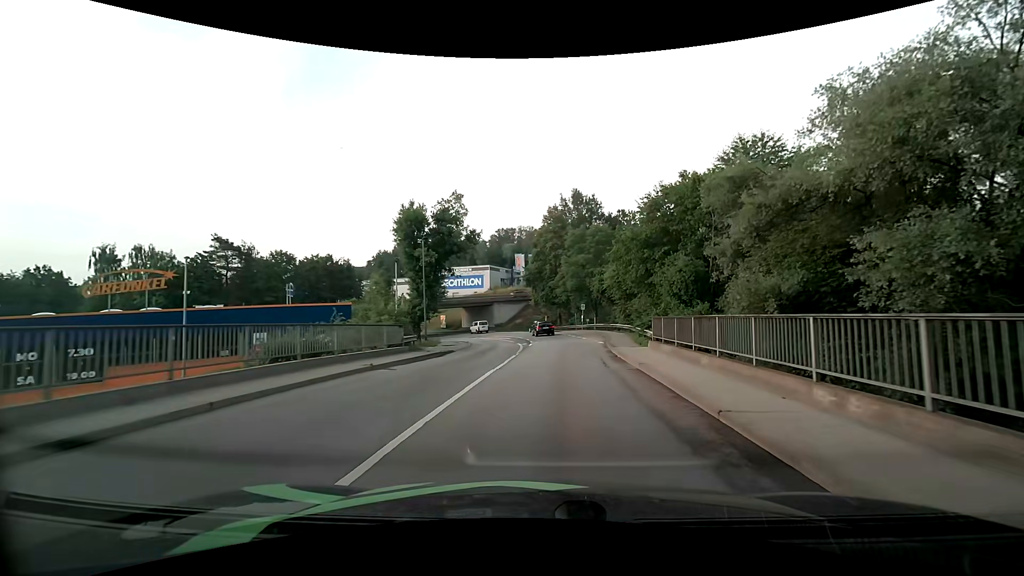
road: tertiary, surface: asphalt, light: Day
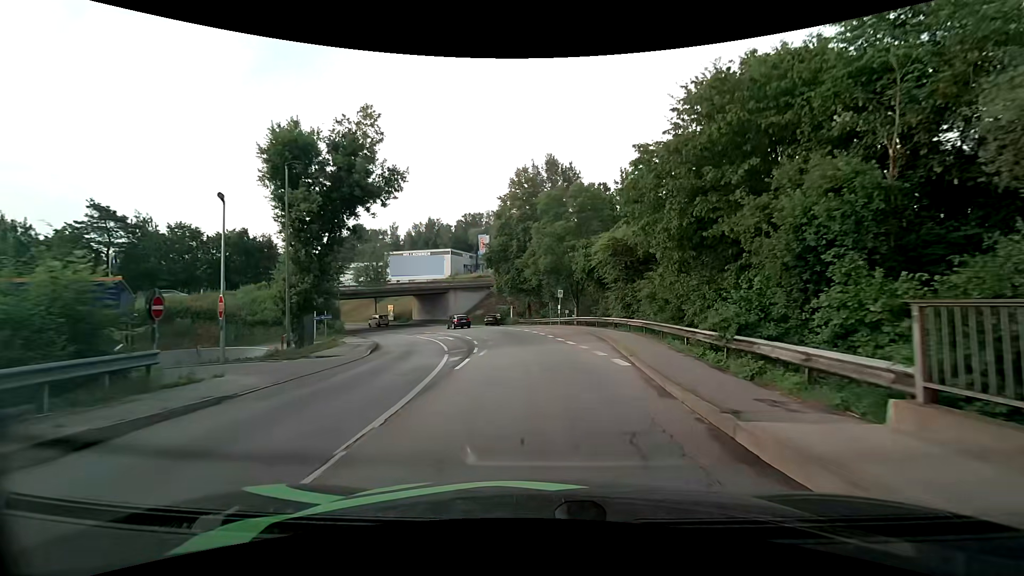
(+0.6, +16.6) m; +4°
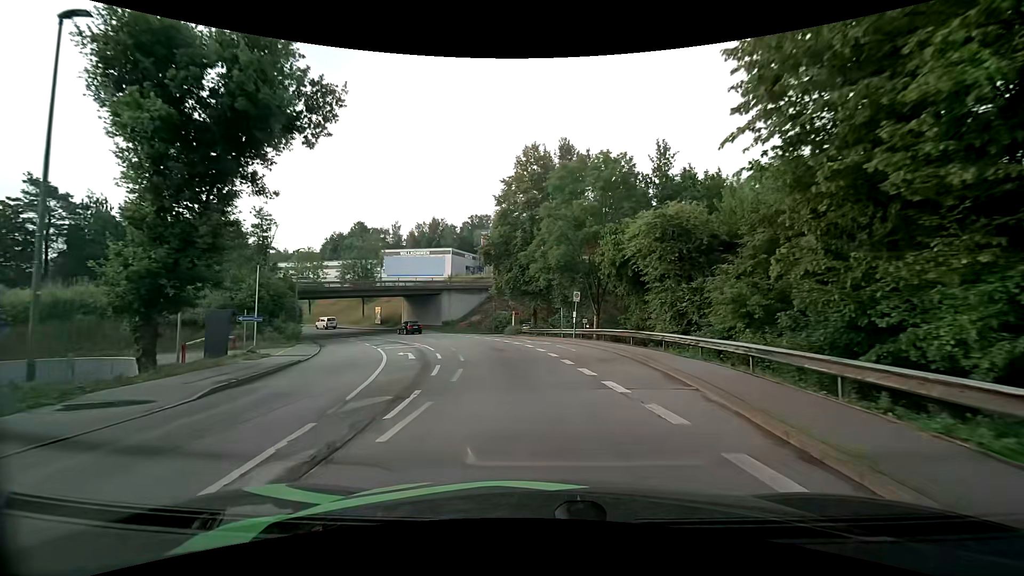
(-0.1, +11.2) m; -1°
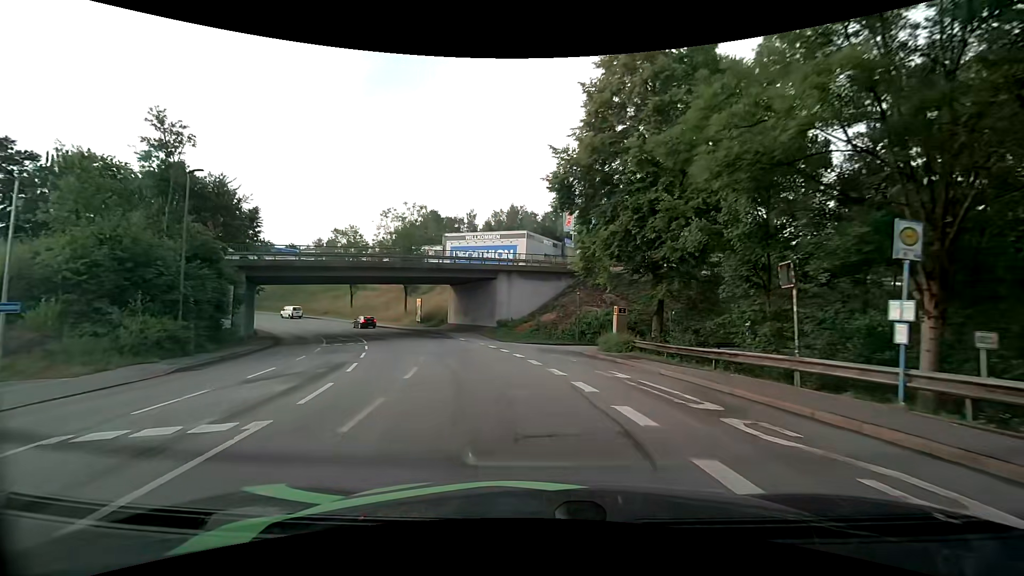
(-1.5, +24.2) m; -9°
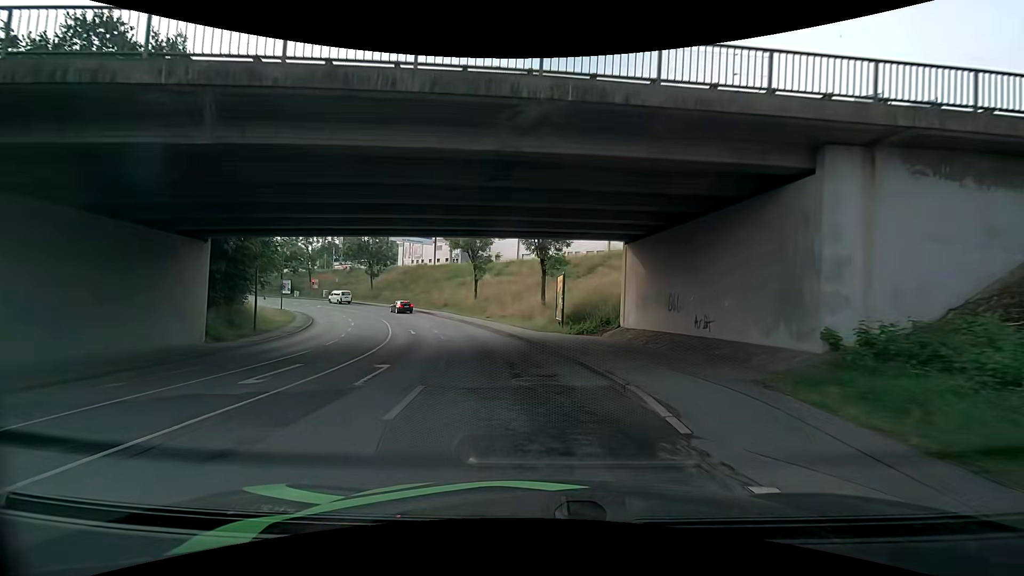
(-5.1, +29.9) m; -19°
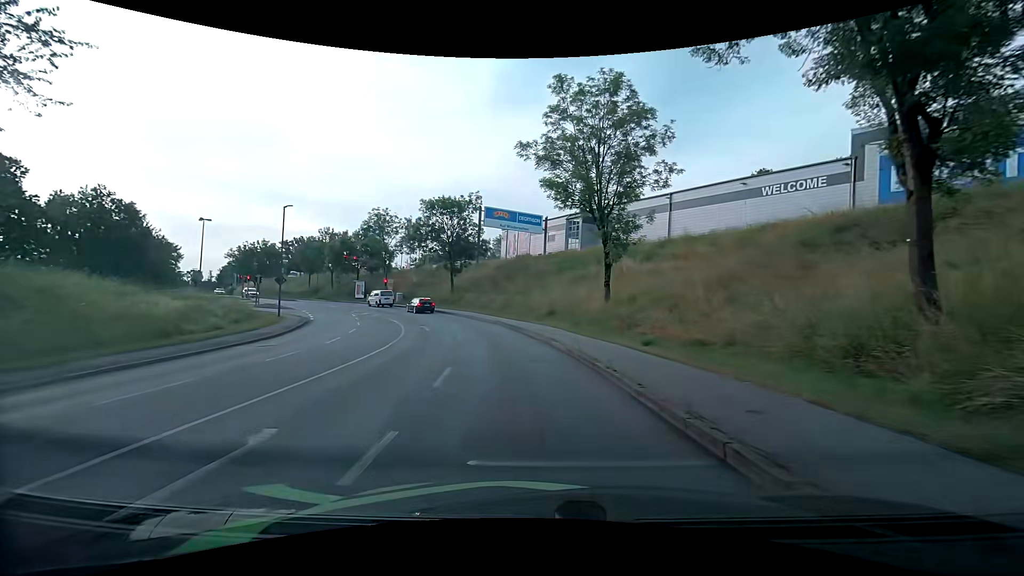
(-3.5, +27.7) m; -14°
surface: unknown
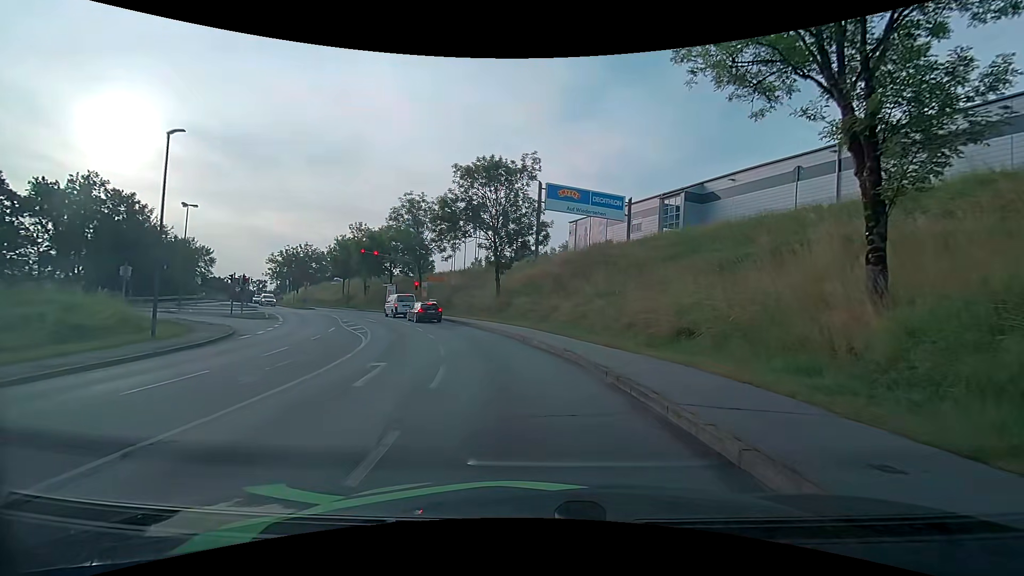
(-1.4, +18.0) m; -8°
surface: asphalt
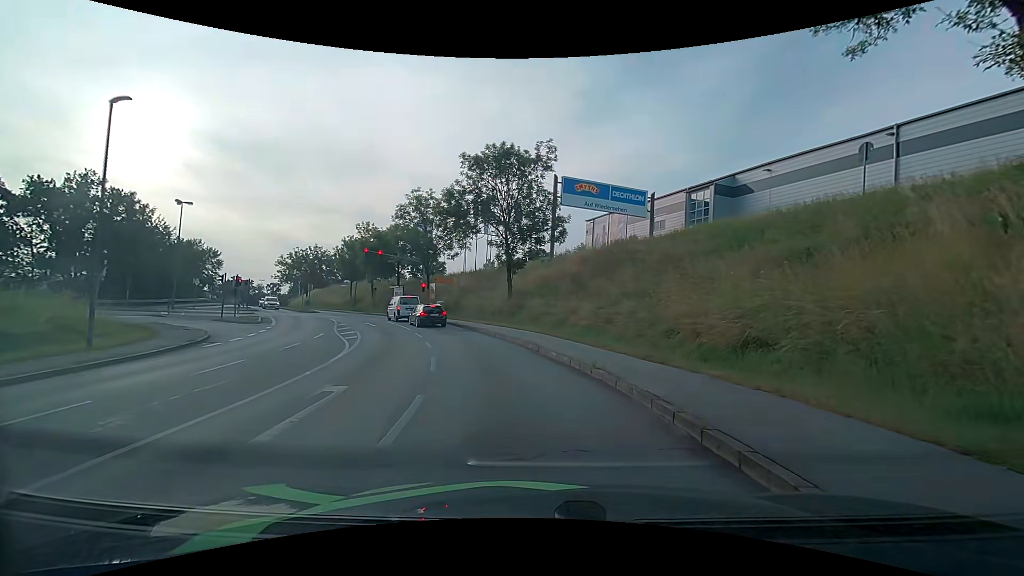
(0.0, +3.6) m; -1°
(-1, +10) (-2, +20) (-6, +29) (-10, +38) (-14, +47) (-19, +56) (-25, +64) (-31, +72) (-37, +80) (-43, +88) m
